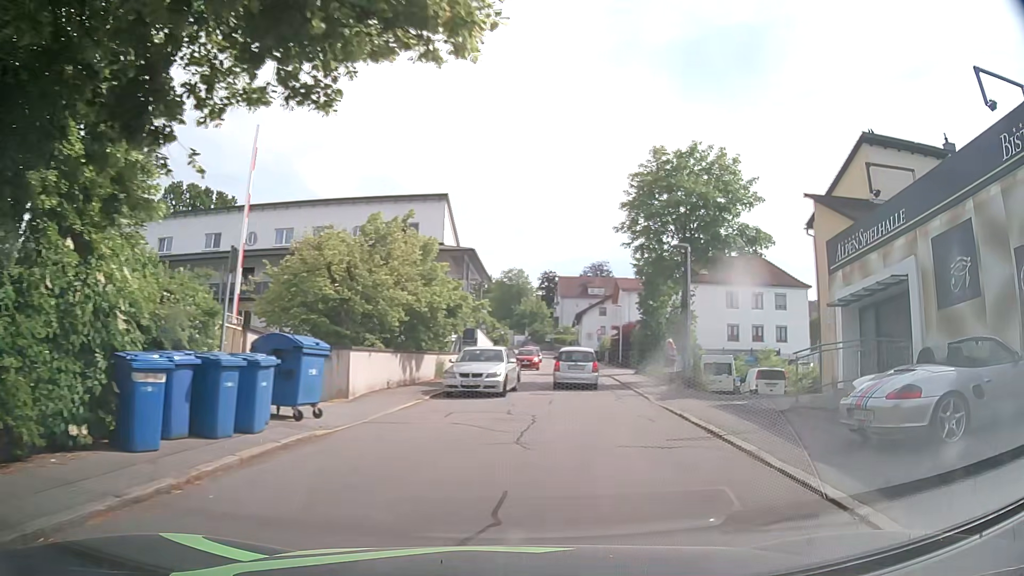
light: Day
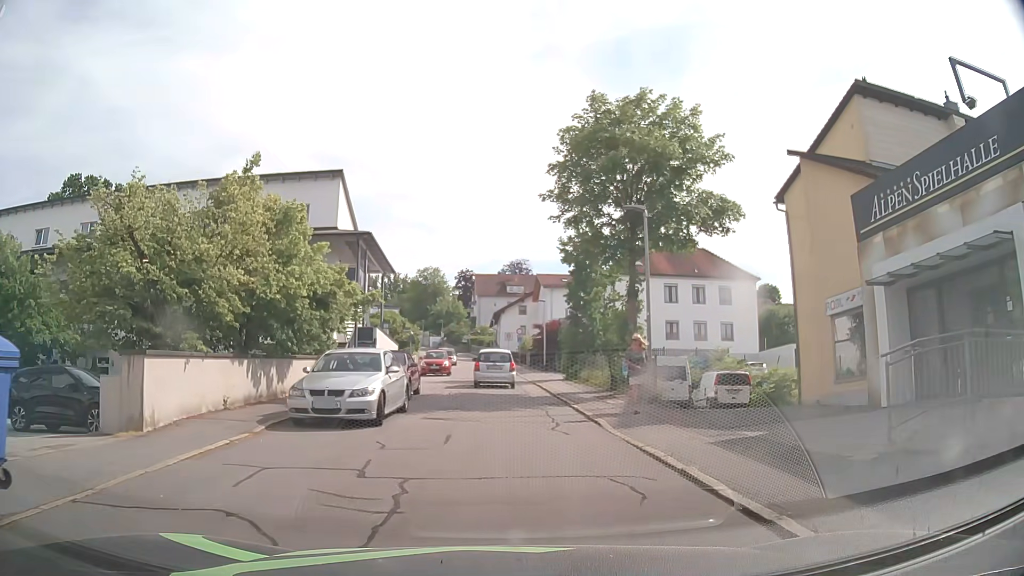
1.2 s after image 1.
(+0.6, +6.7) m; +6°
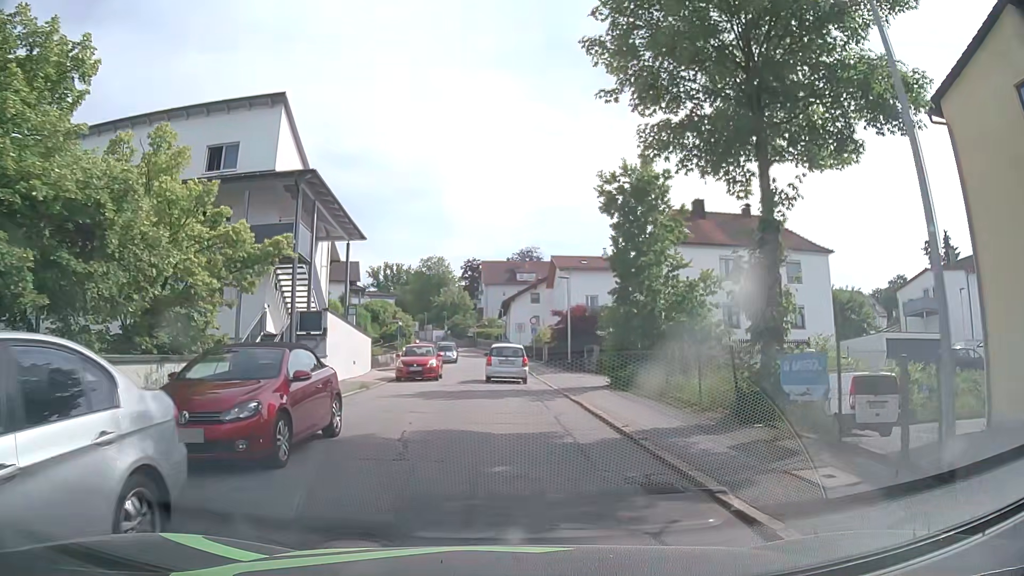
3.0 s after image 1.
(0.0, +11.8) m; 0°
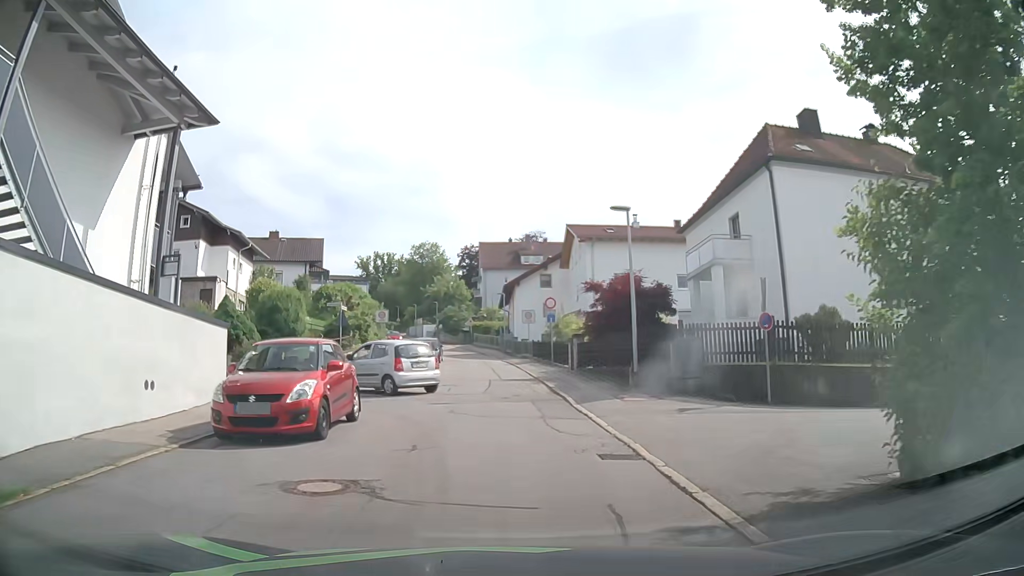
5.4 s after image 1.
(-0.1, +17.4) m; 0°
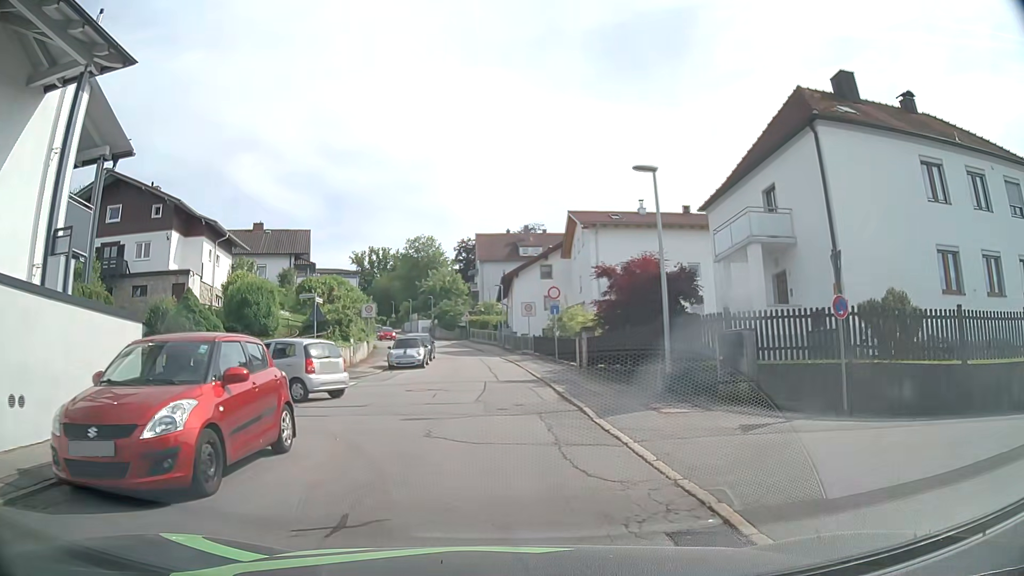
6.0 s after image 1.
(0.0, +3.7) m; 0°
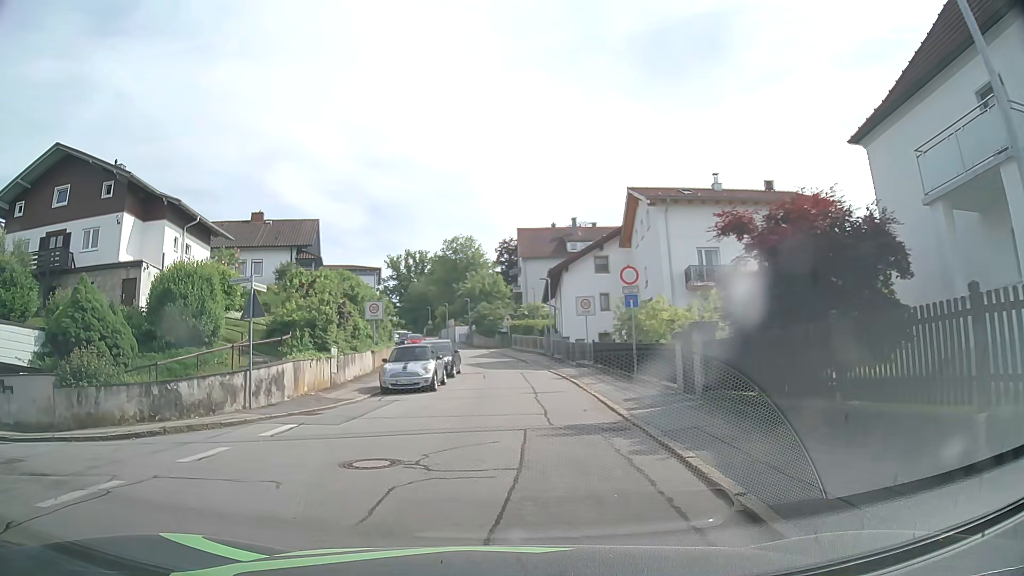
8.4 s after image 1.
(-0.1, +10.1) m; -4°
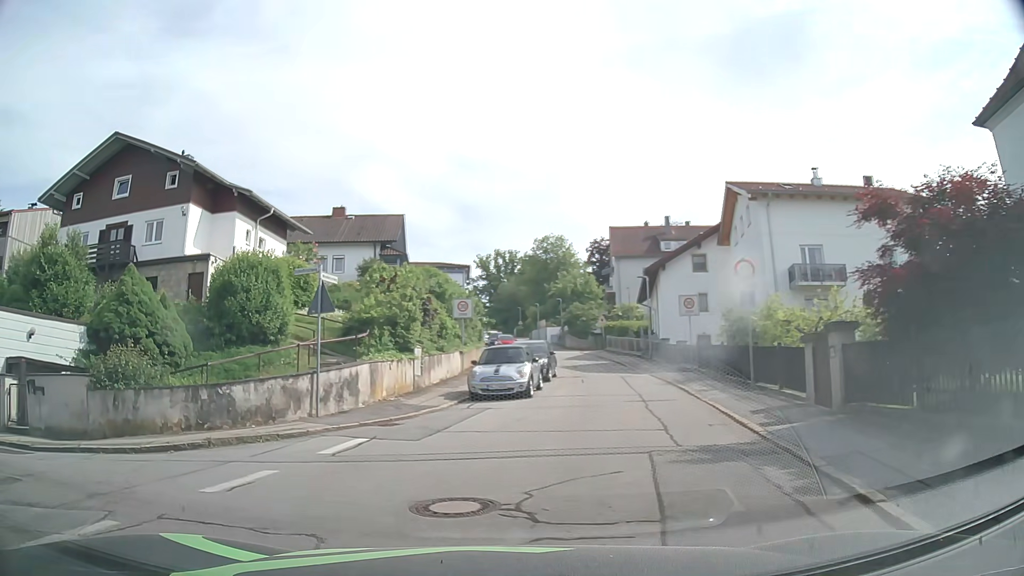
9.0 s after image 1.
(-0.1, +2.2) m; -8°
